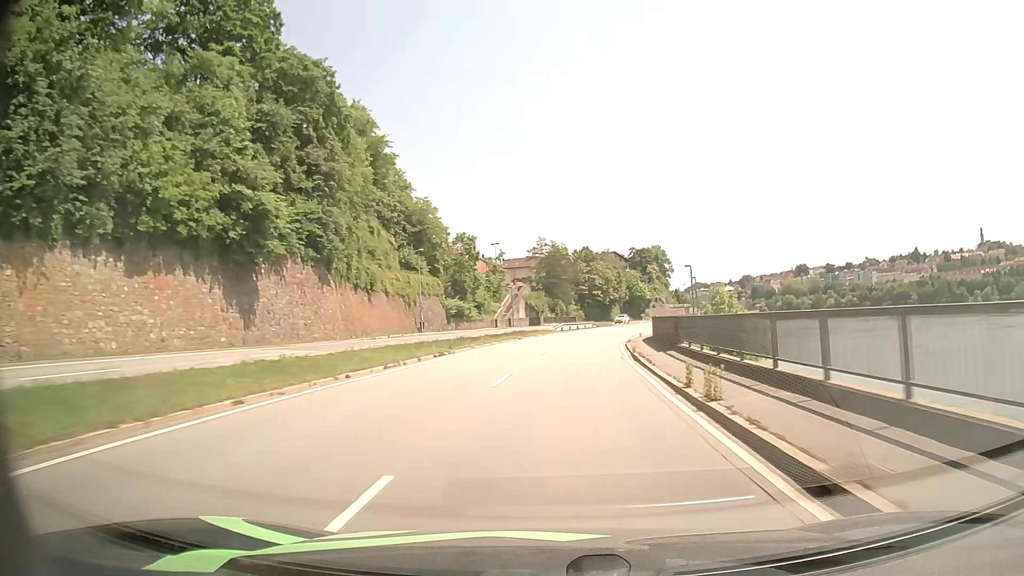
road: primary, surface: asphalt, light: Day
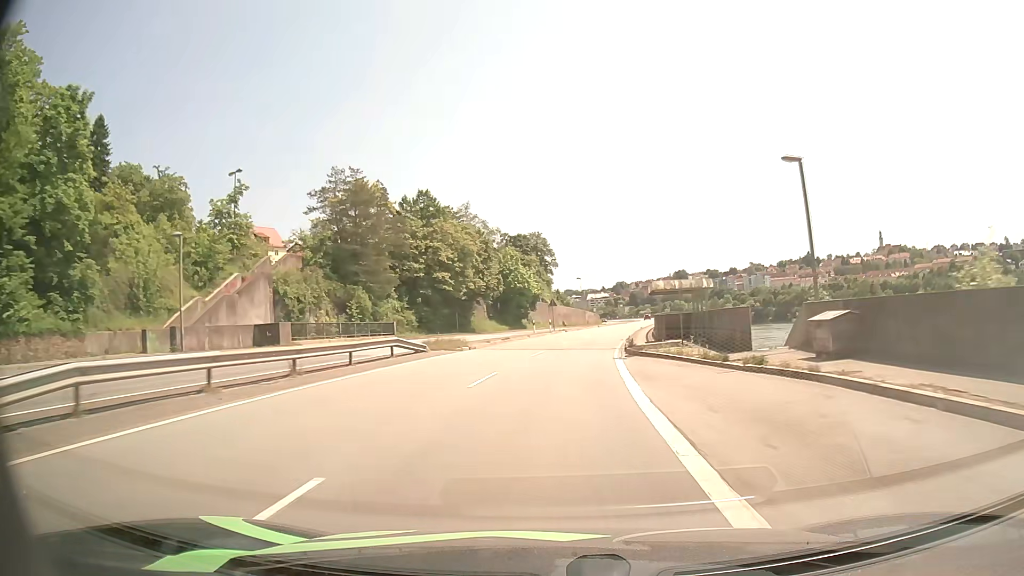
(+5.9, +59.2) m; +11°
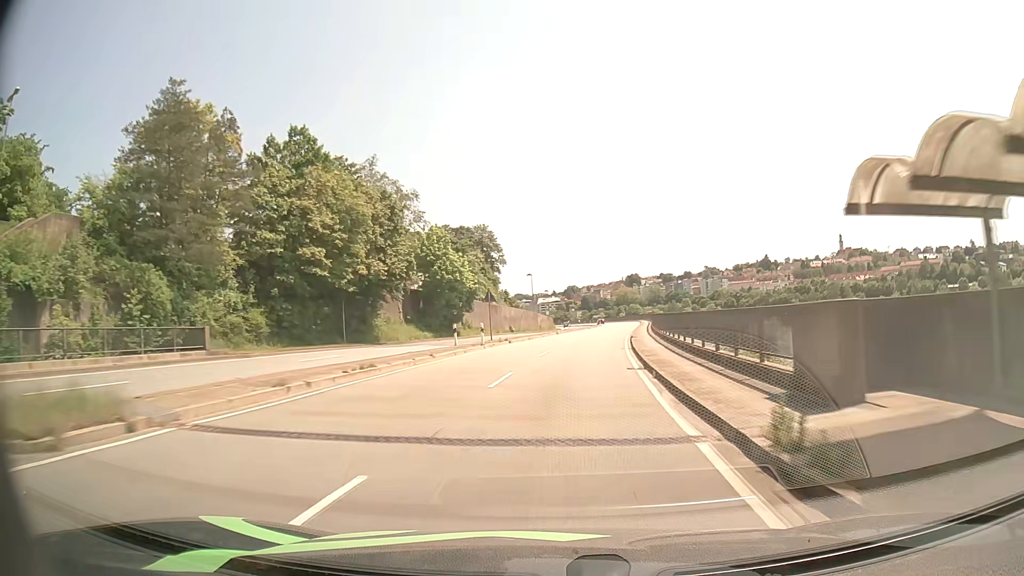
(+0.9, +23.7) m; +4°
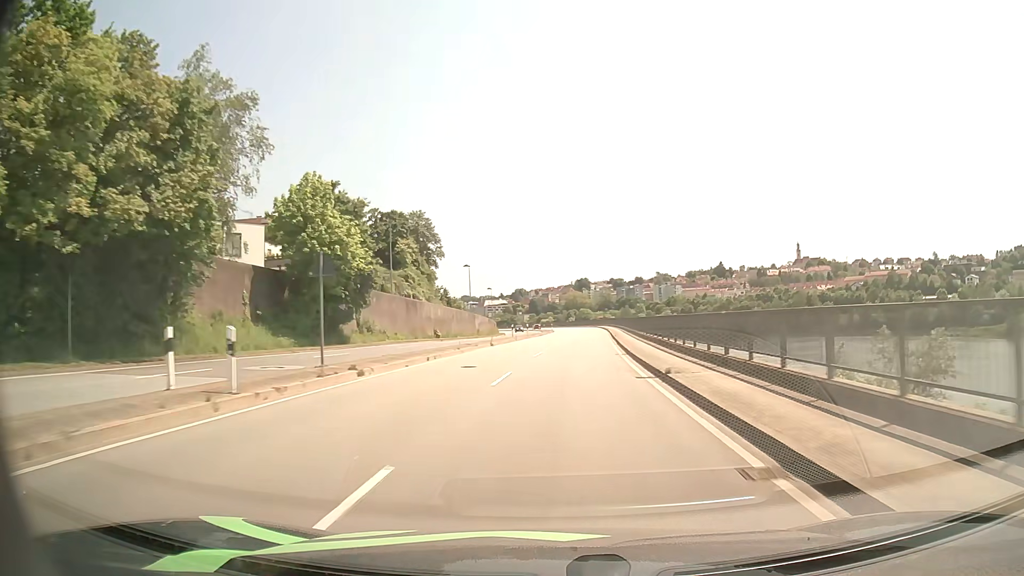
(+0.8, +23.6) m; +4°
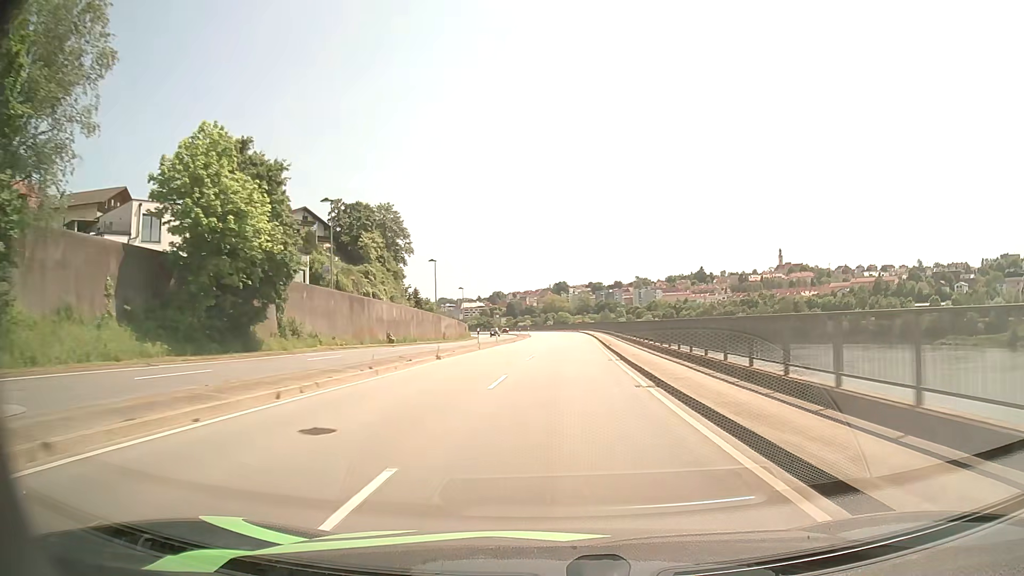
(+0.2, +11.8) m; +2°
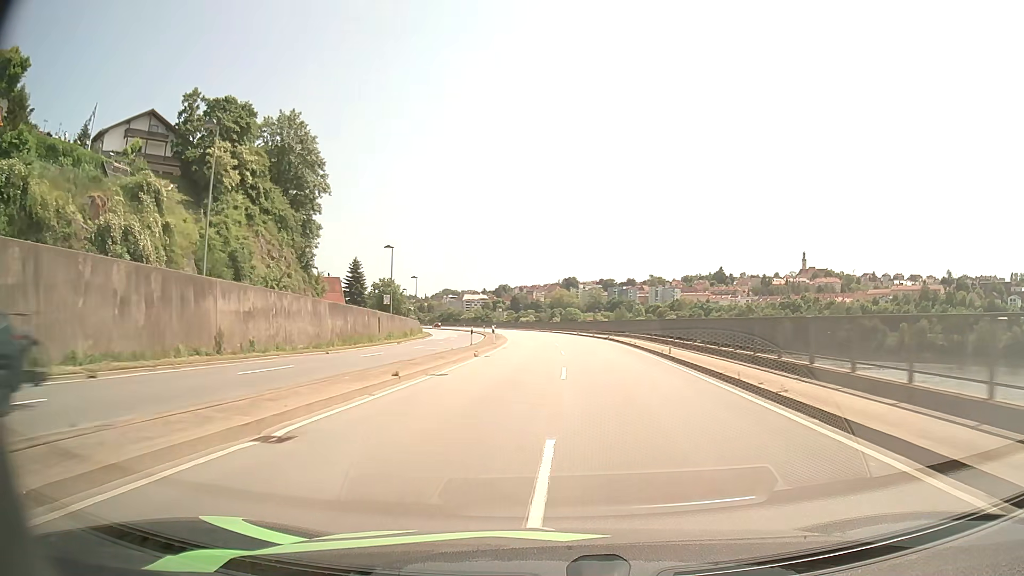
(+0.7, +58.3) m; -1°
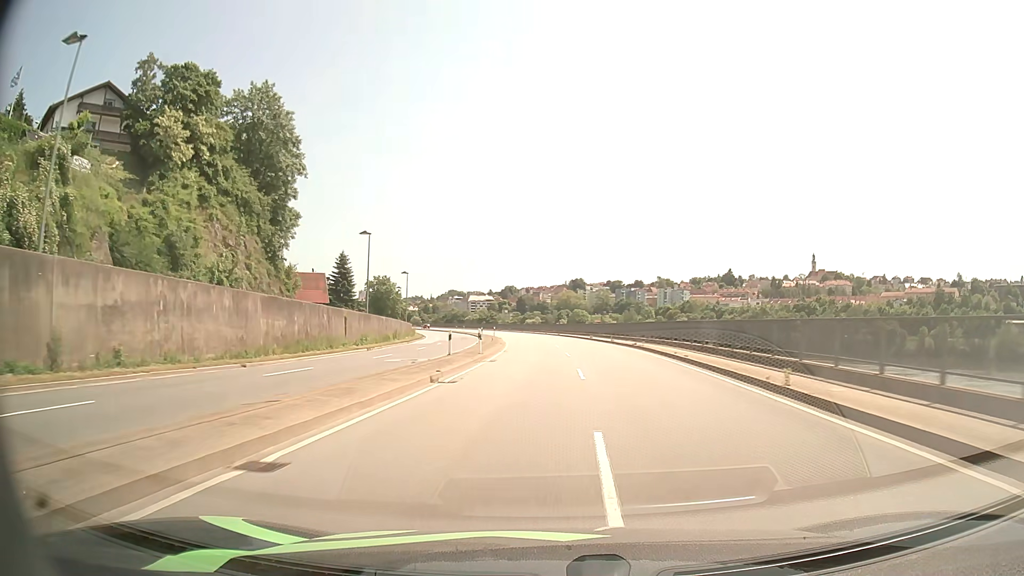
(-0.1, +11.4) m; -1°
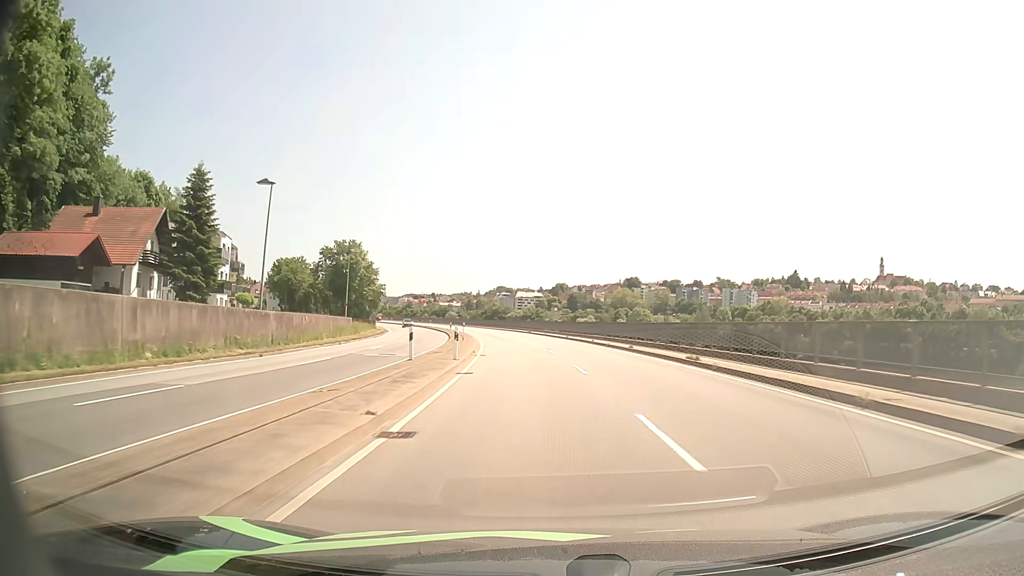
(-1.7, +58.5) m; -4°
(0, +10) (0, +20) (-1, +30) (-2, +40) (-3, +50) (-5, +60) (-6, +70) (-8, +79) (-10, +89) (-13, +99) m
